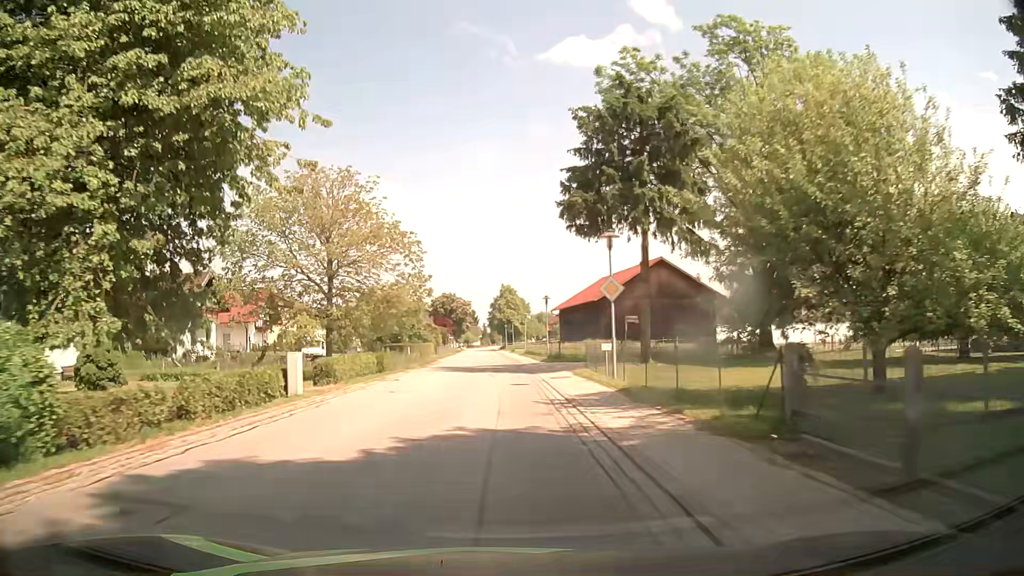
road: secondary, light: Day
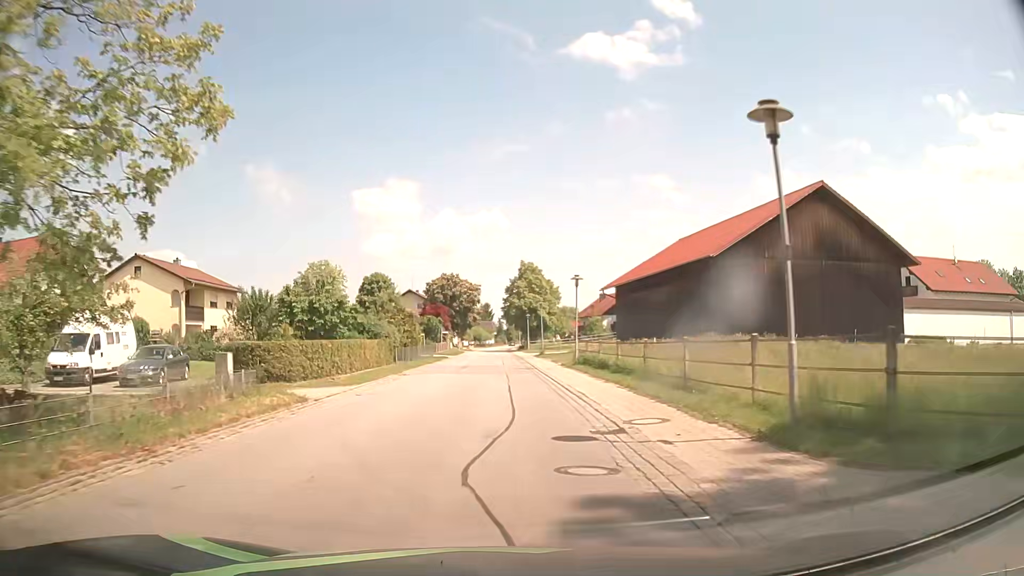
(-0.6, +38.1) m; -2°
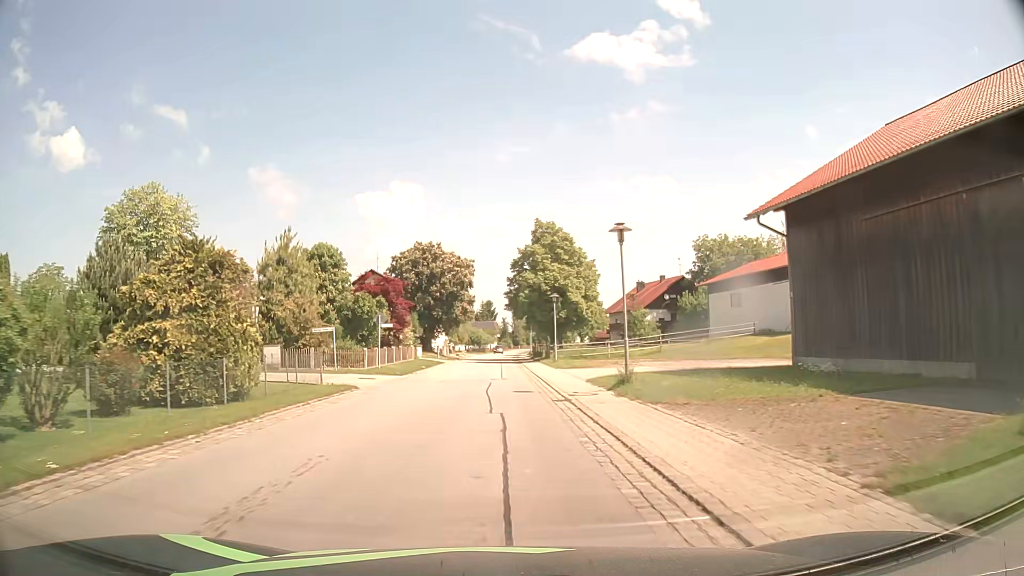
(+0.1, +38.2) m; 0°
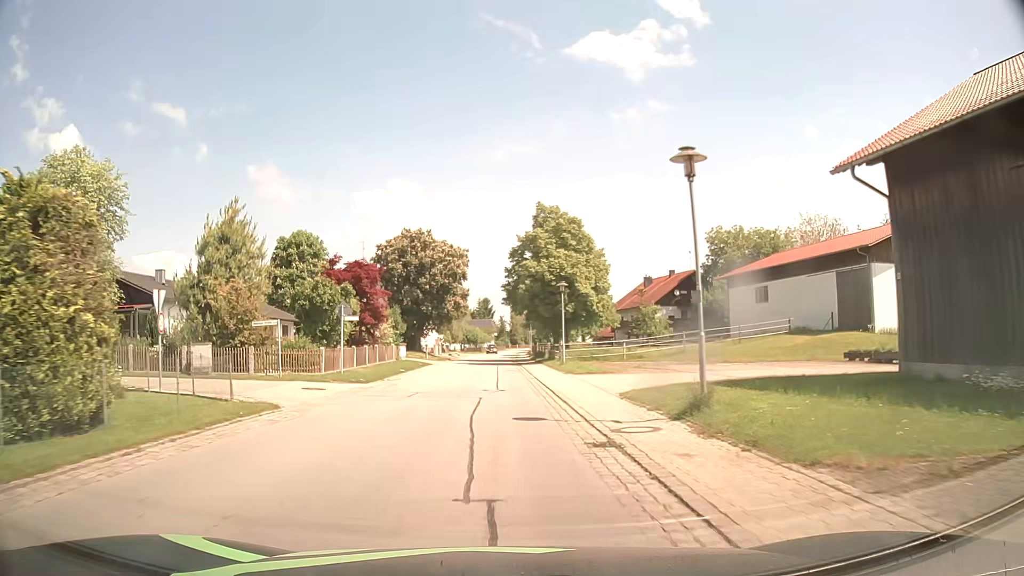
(0.0, +7.6) m; 0°
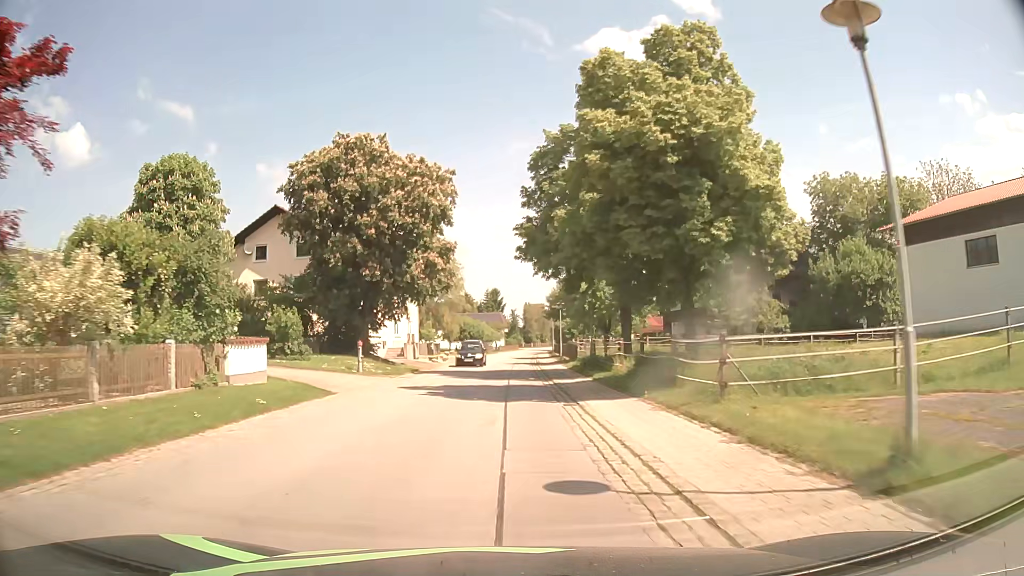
(-0.1, +30.5) m; 0°
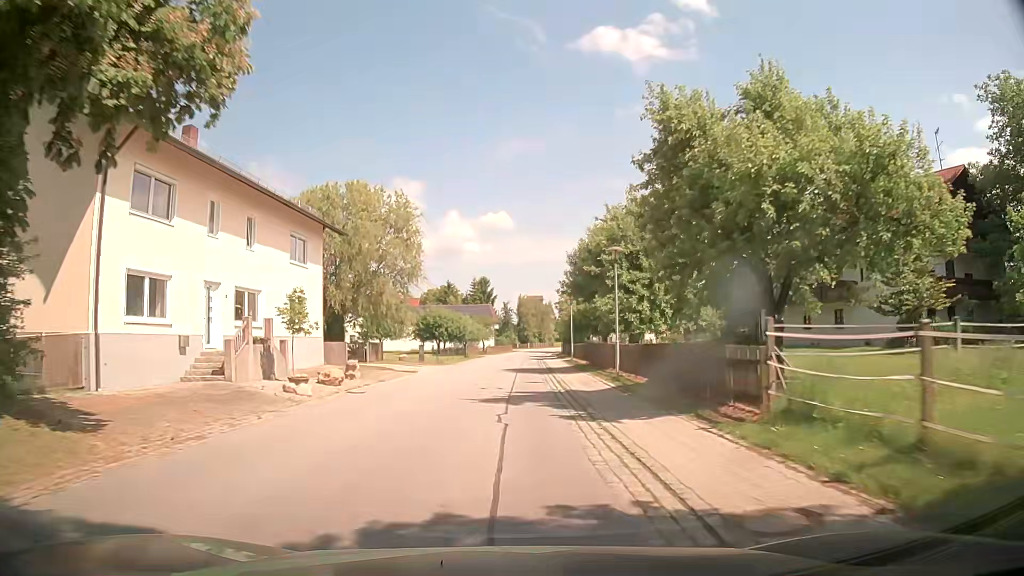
(+0.1, +30.5) m; 0°
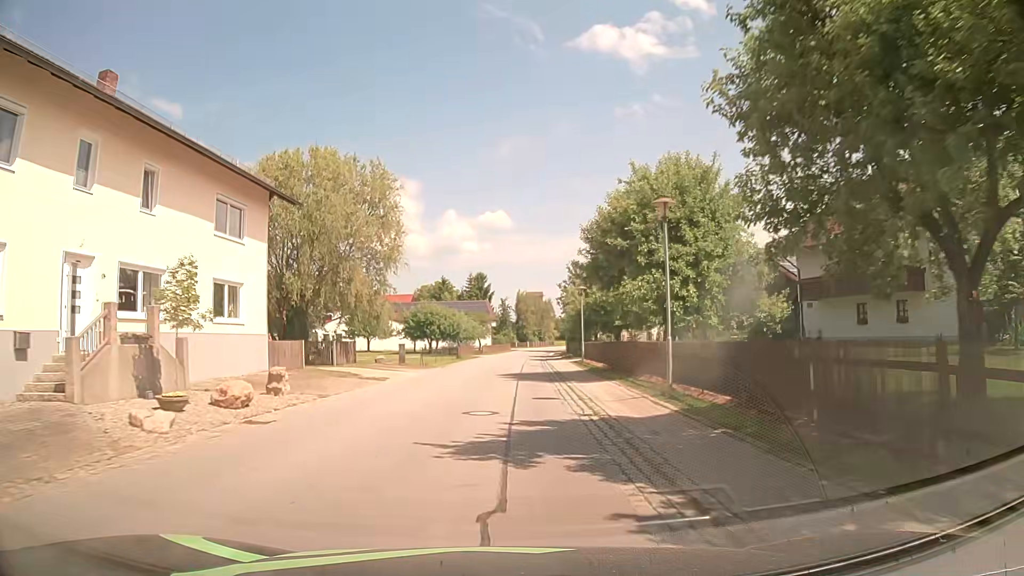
(+0.1, +7.6) m; +1°
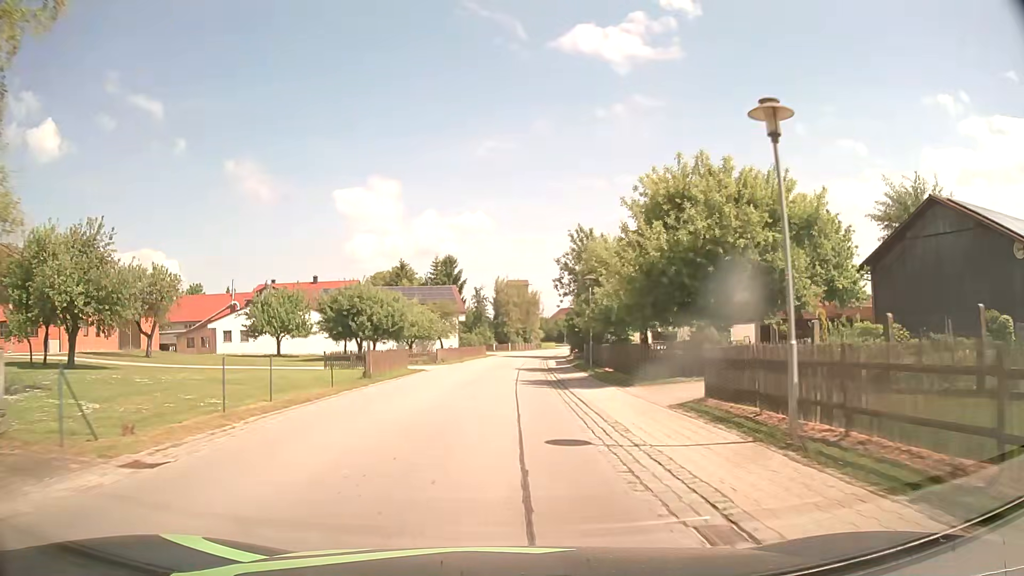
(0.0, +30.5) m; +1°
(0, +10) (0, +20) (0, +30) (+1, +40) (+1, +50) (+2, +60) (+3, +70) (+4, +80) (+7, +90) (+9, +99) m
